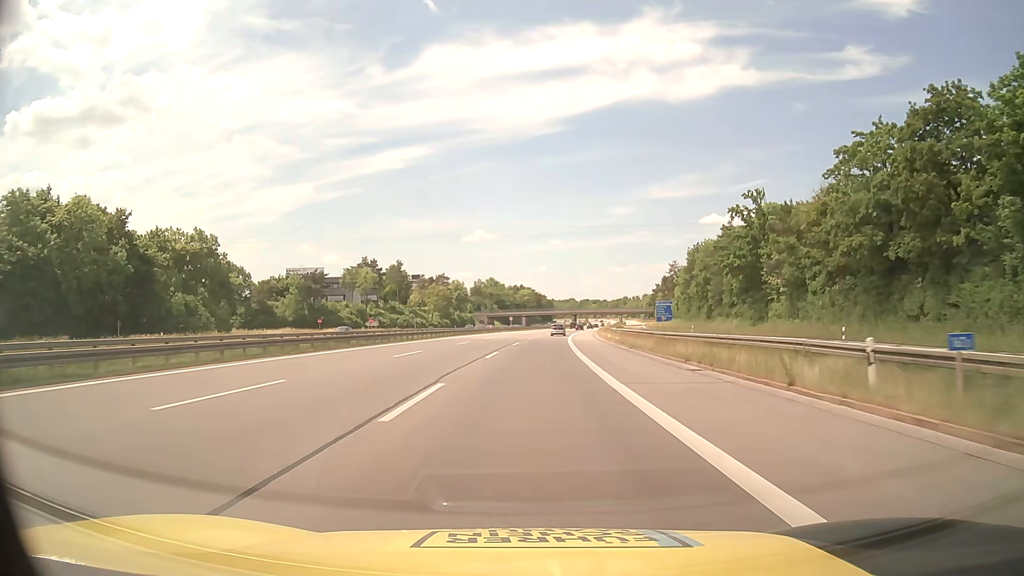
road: motorway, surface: asphalt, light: Day
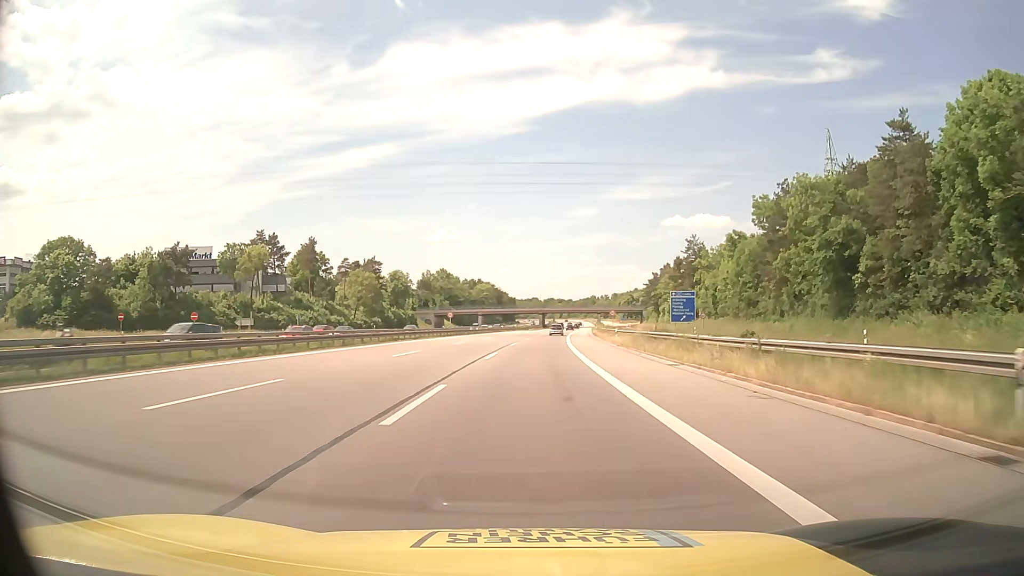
(+1.4, +54.2) m; +3°
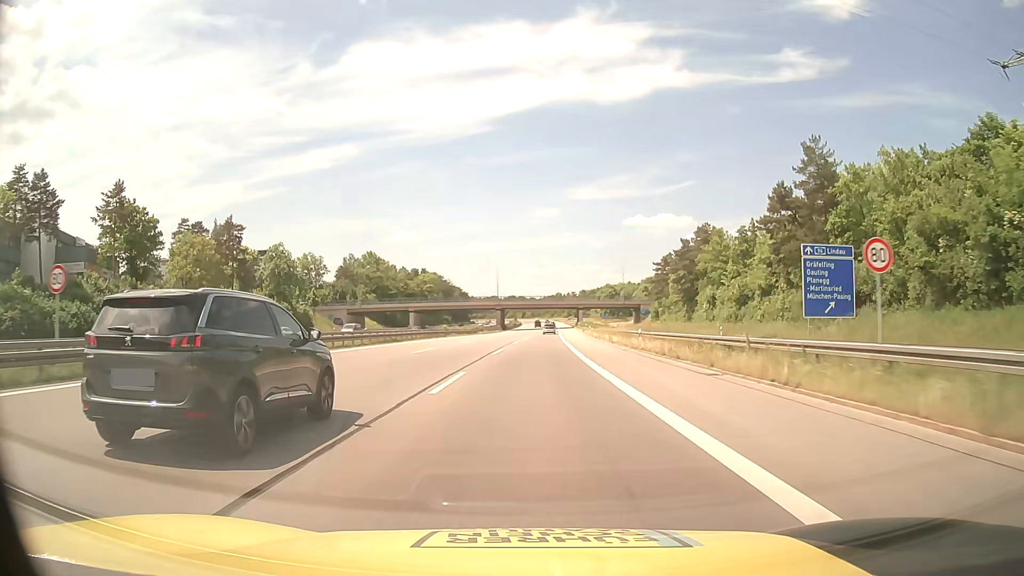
(+2.1, +67.6) m; +3°
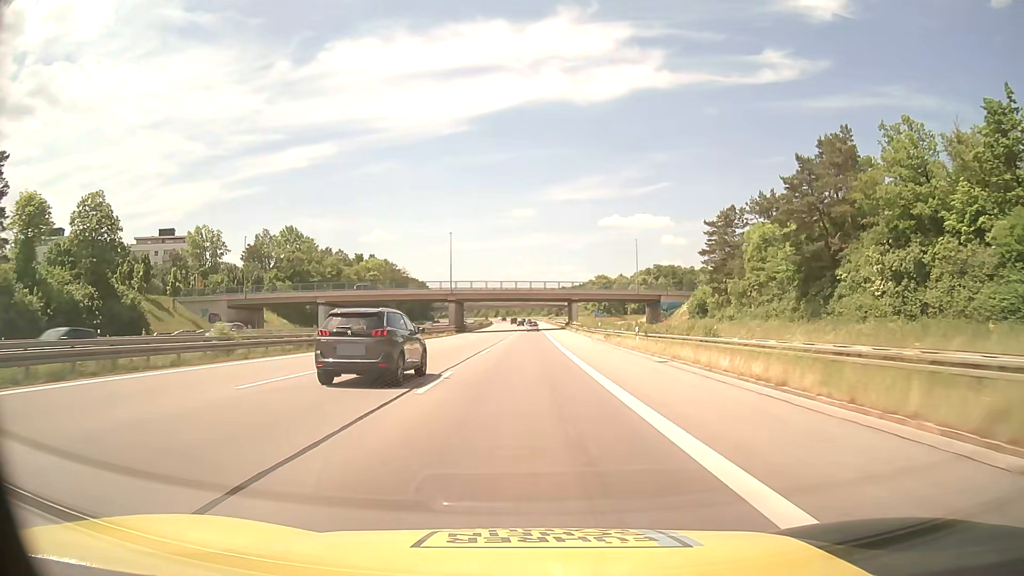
(+1.2, +54.2) m; +2°
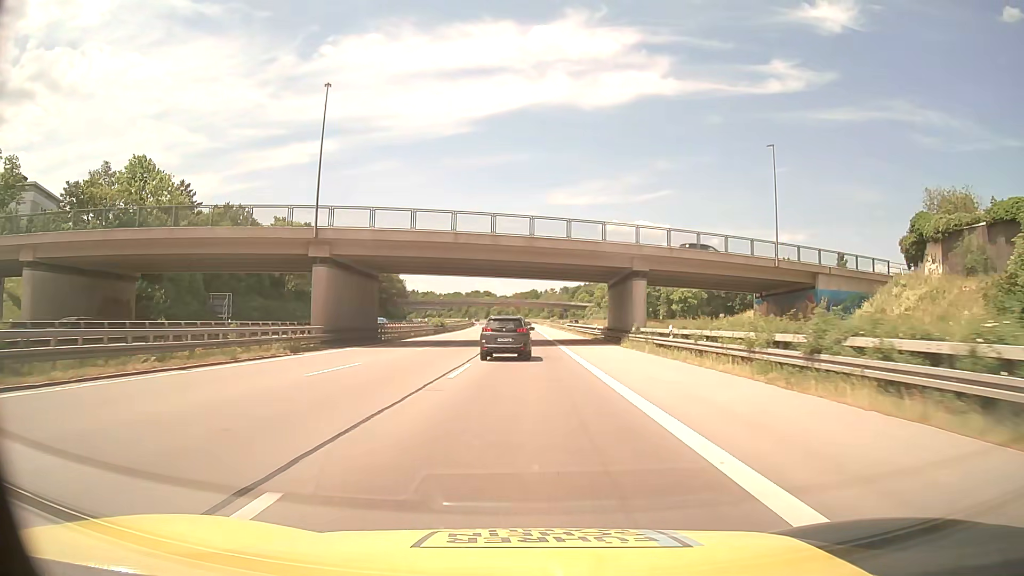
(+0.1, +67.6) m; 0°
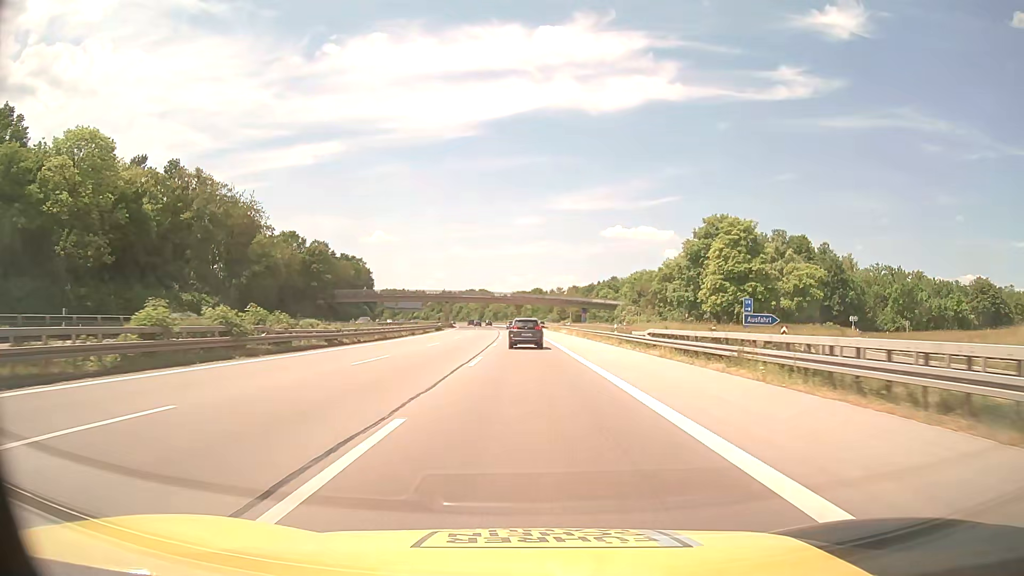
(-0.2, +67.6) m; 0°
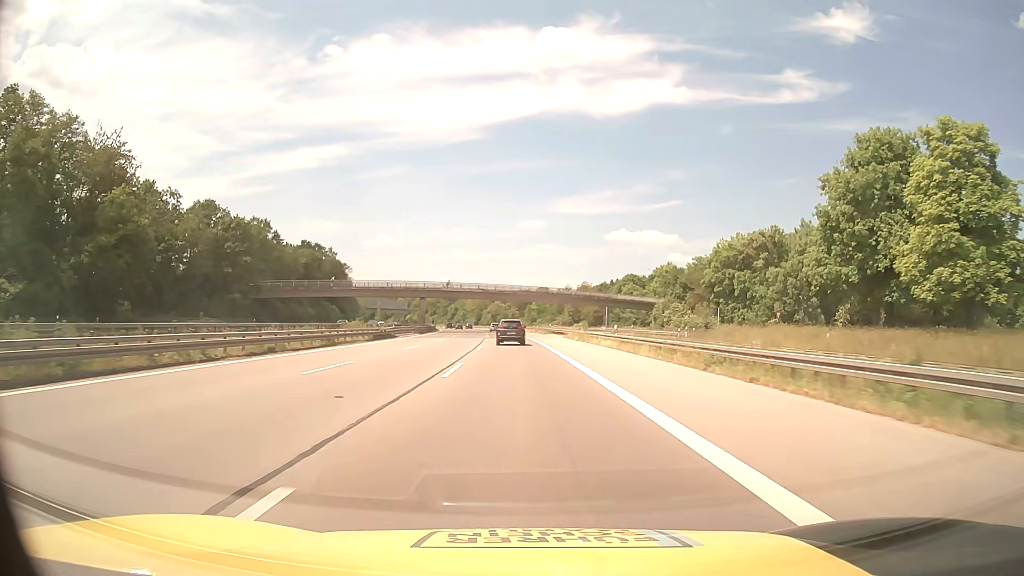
(+0.1, +40.5) m; 0°
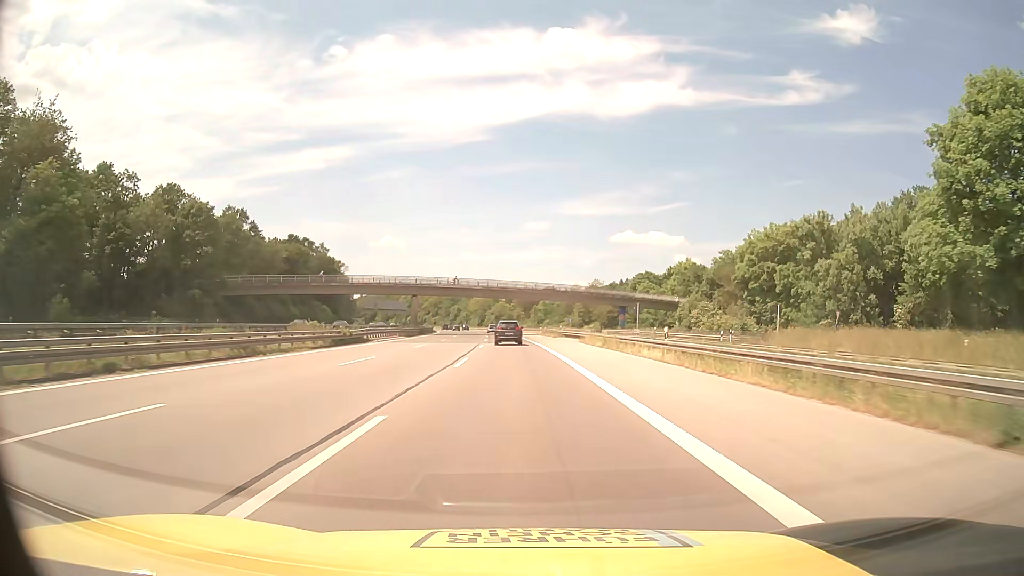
(0.0, +13.5) m; 0°
(0, +10) (0, +20) (0, +30) (-1, +40) (-1, +50) (-1, +60) (-2, +70) (-3, +80) (-3, +90) (-4, +100) m
